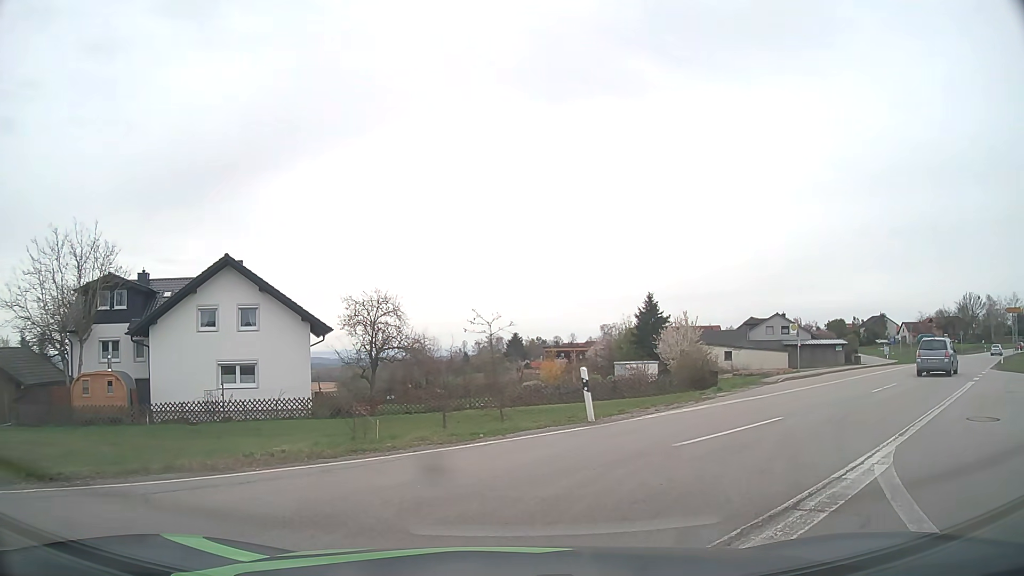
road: secondary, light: Day
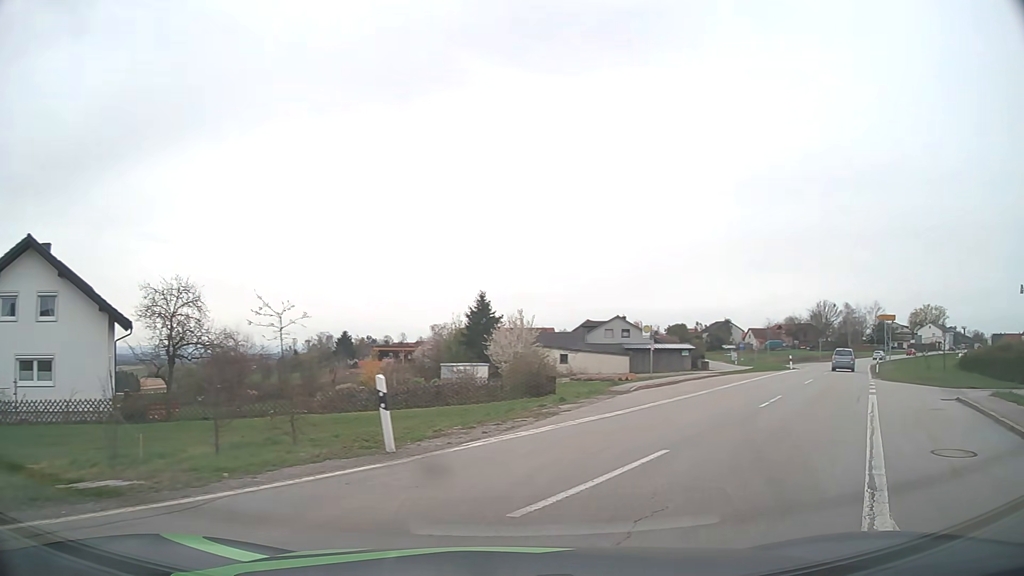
(+0.5, +4.2) m; +15°
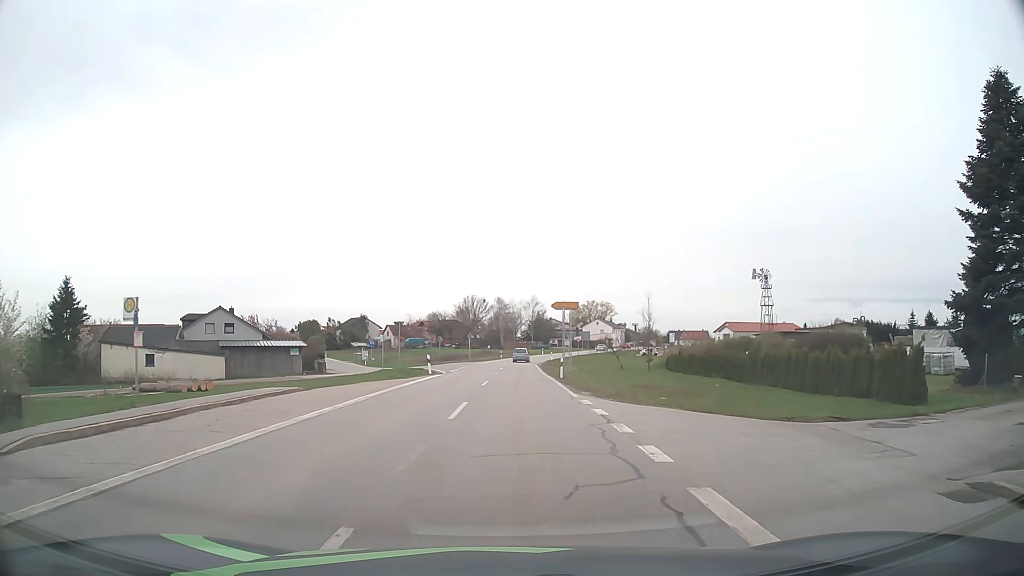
(+6.1, +15.3) m; +31°
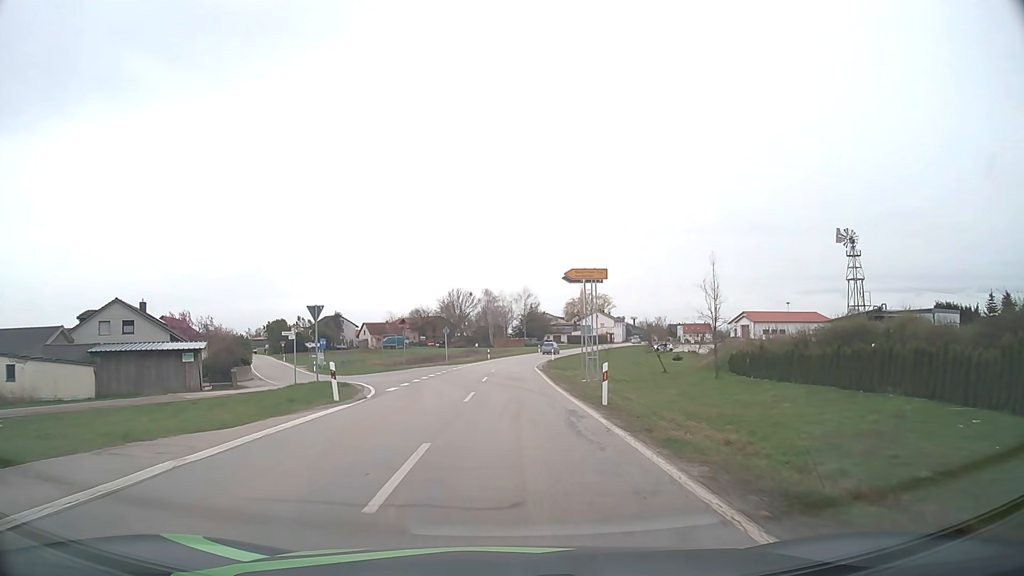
(+0.1, +19.7) m; +1°
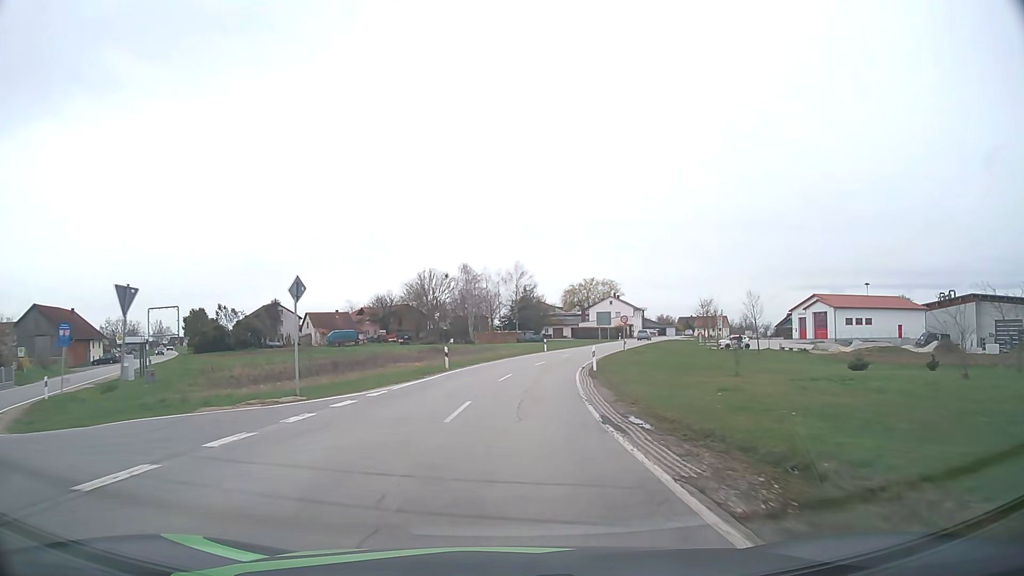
(+0.2, +41.2) m; +1°
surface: asphalt
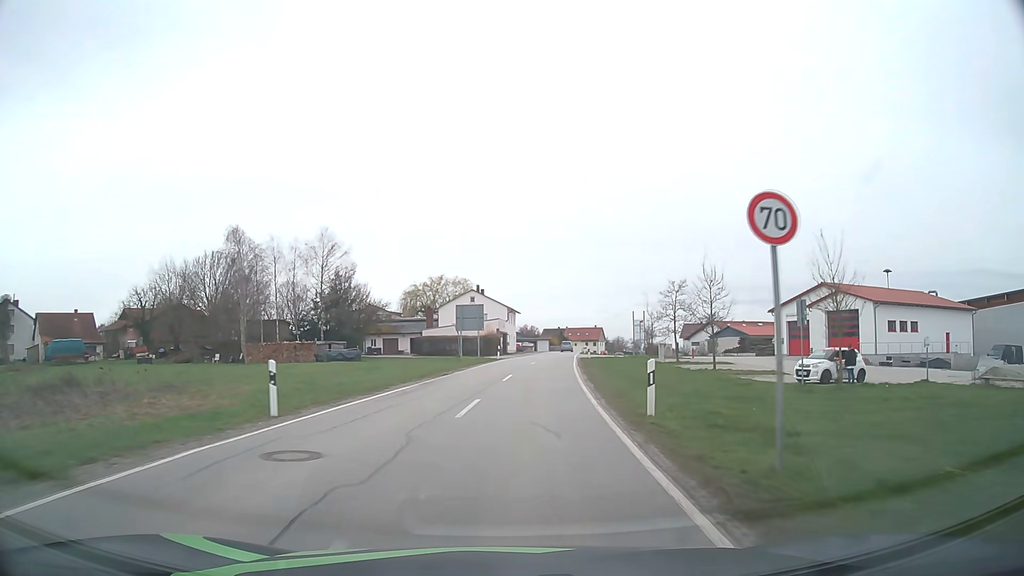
(+4.6, +46.3) m; +13°
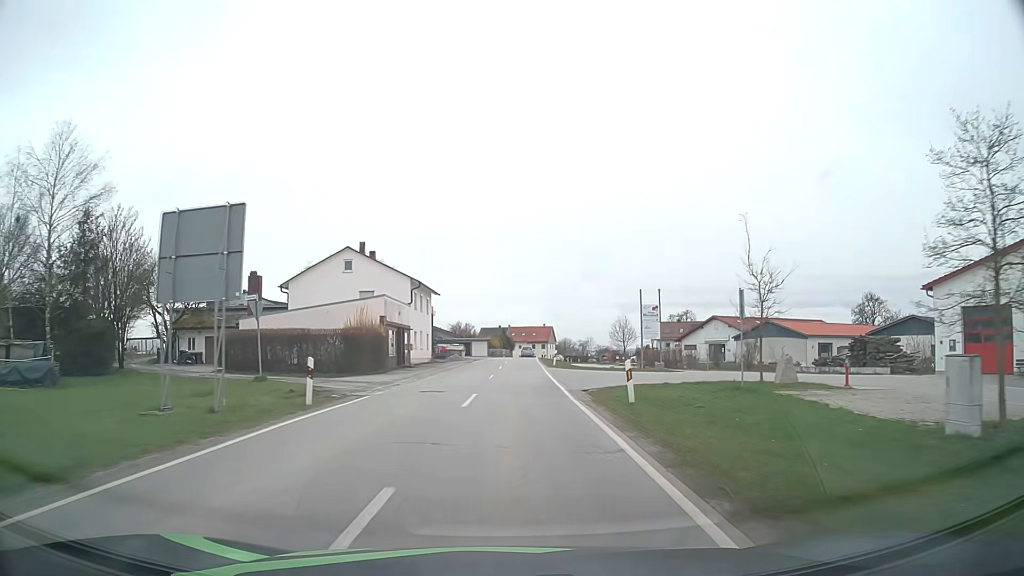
(+2.3, +38.9) m; +5°
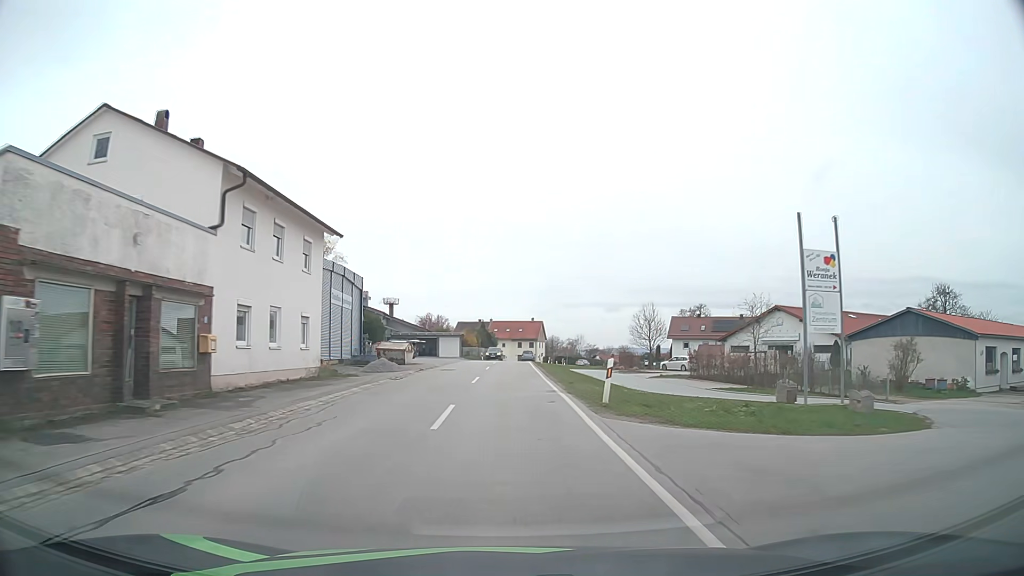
(+0.4, +29.1) m; +1°
(0, +10) (0, +20) (0, +30) (0, +40) (0, +50) (+1, +60) (+1, +70) (+1, +80) (+2, +90) (+3, +100) m
